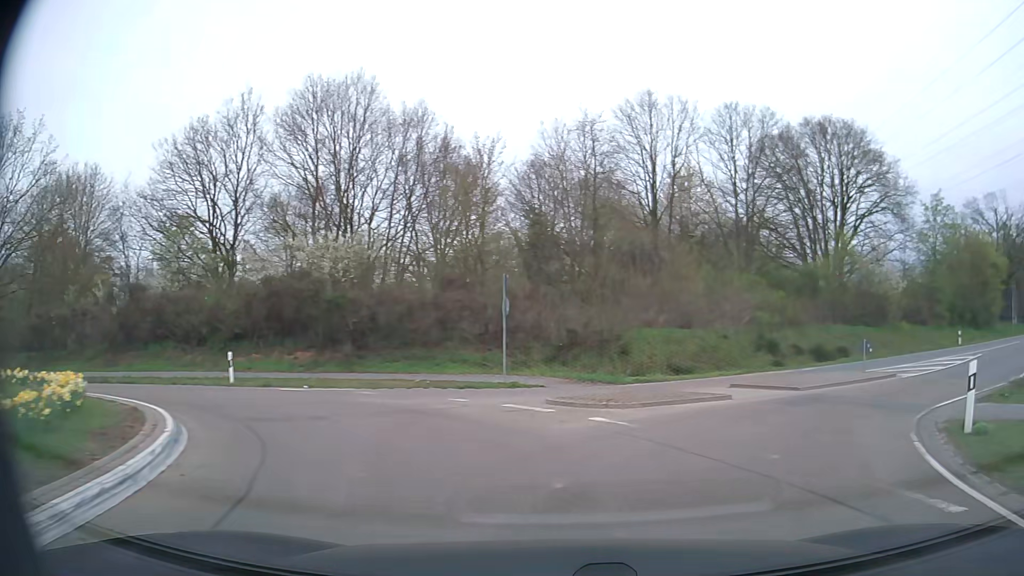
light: Day
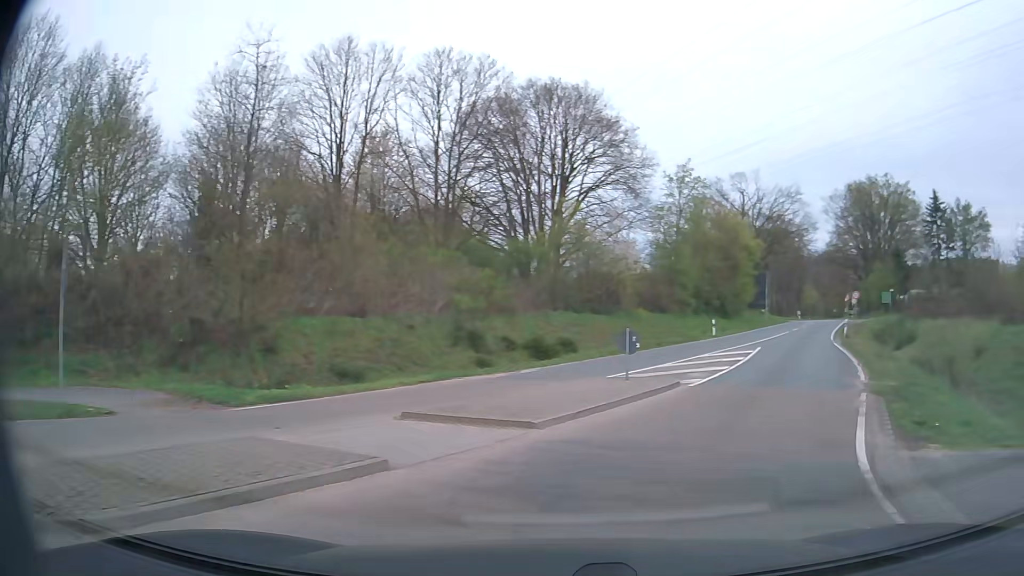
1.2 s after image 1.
(+1.9, +8.7) m; +25°
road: secondary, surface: asphalt
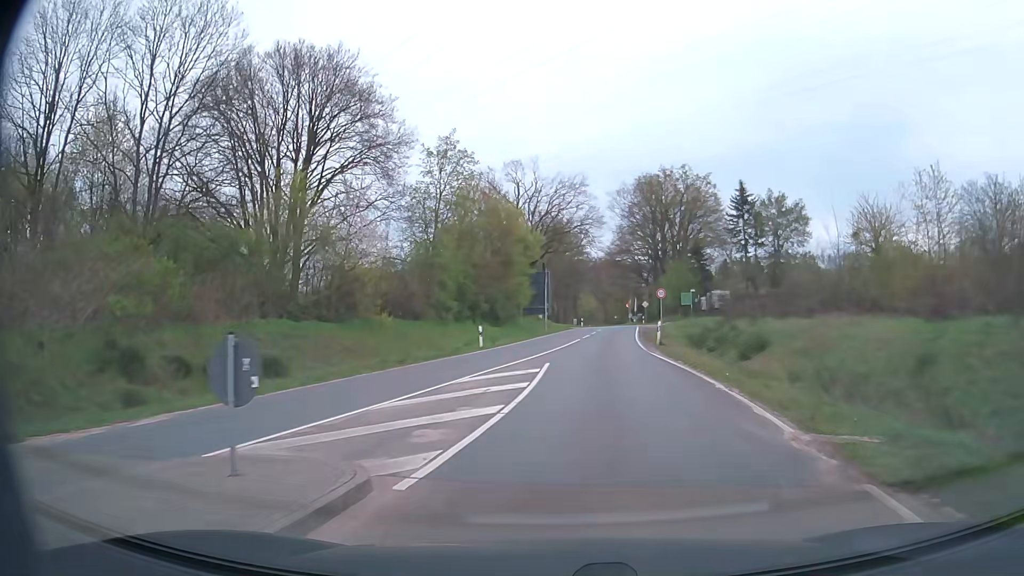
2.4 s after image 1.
(+2.0, +9.9) m; +20°
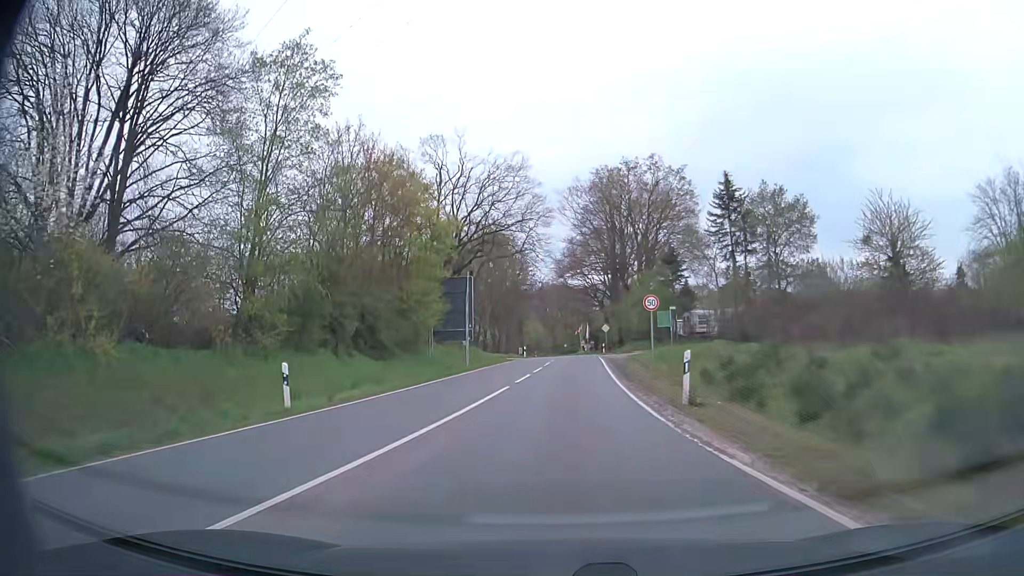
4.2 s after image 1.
(+1.1, +18.2) m; +5°
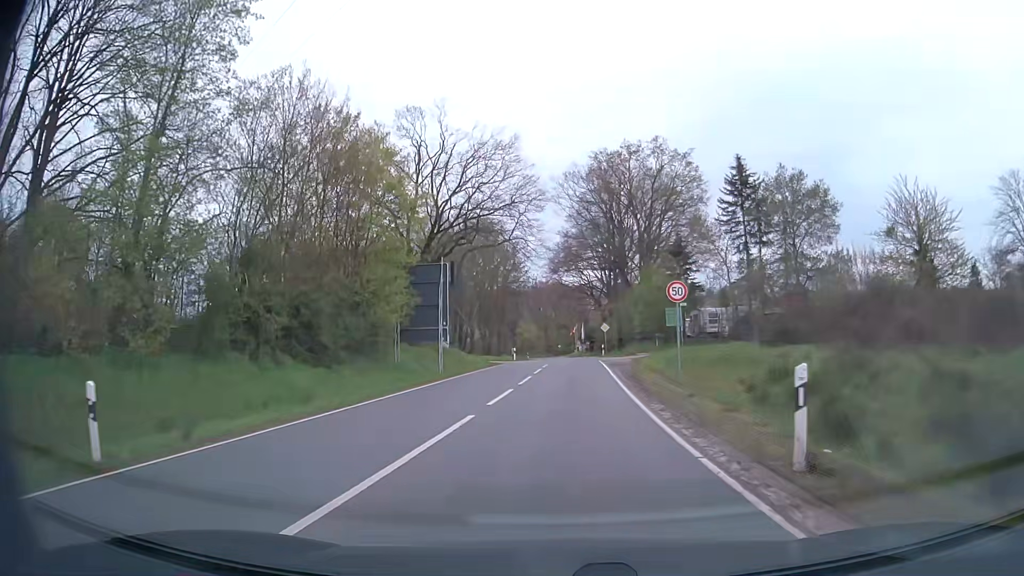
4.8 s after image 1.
(0.0, +6.8) m; +1°
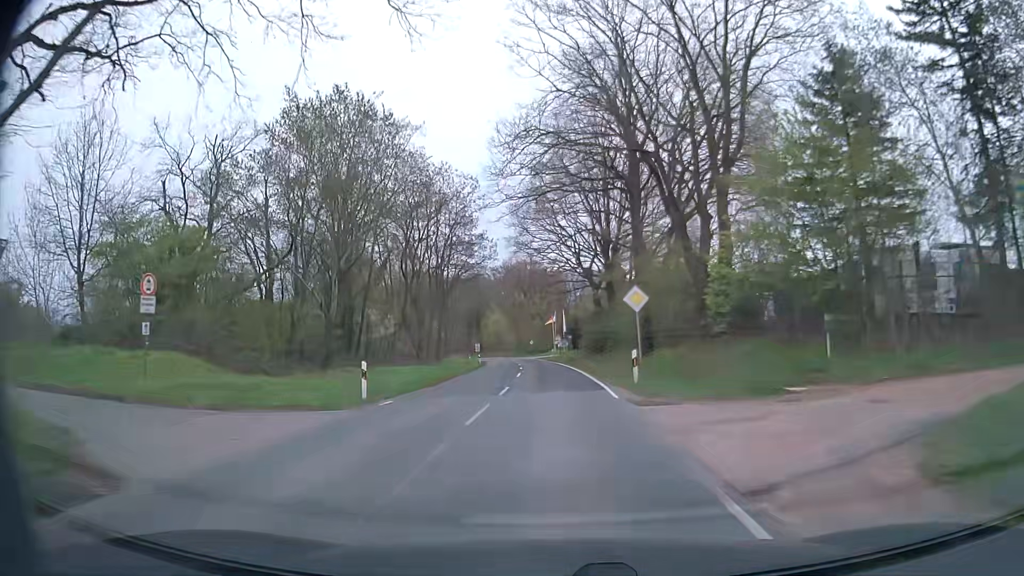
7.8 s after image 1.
(+1.2, +38.4) m; +2°
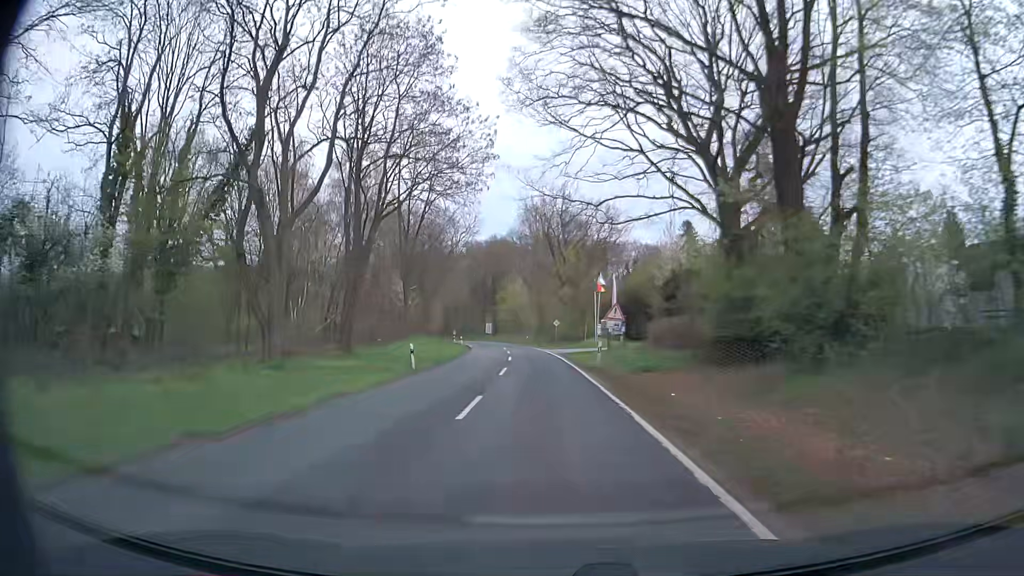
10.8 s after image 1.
(-0.6, +42.0) m; -3°
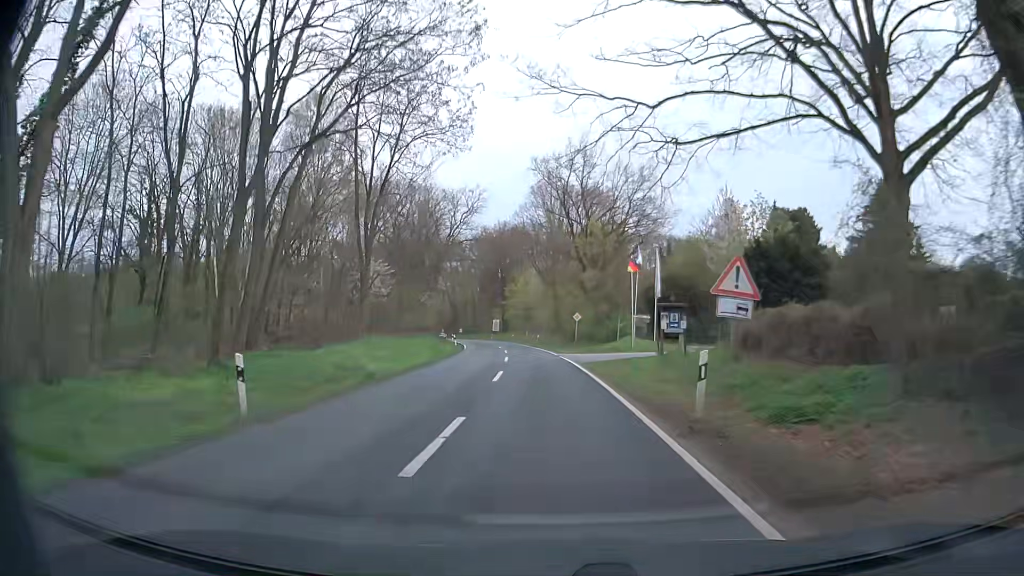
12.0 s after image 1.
(-0.2, +16.4) m; -1°
